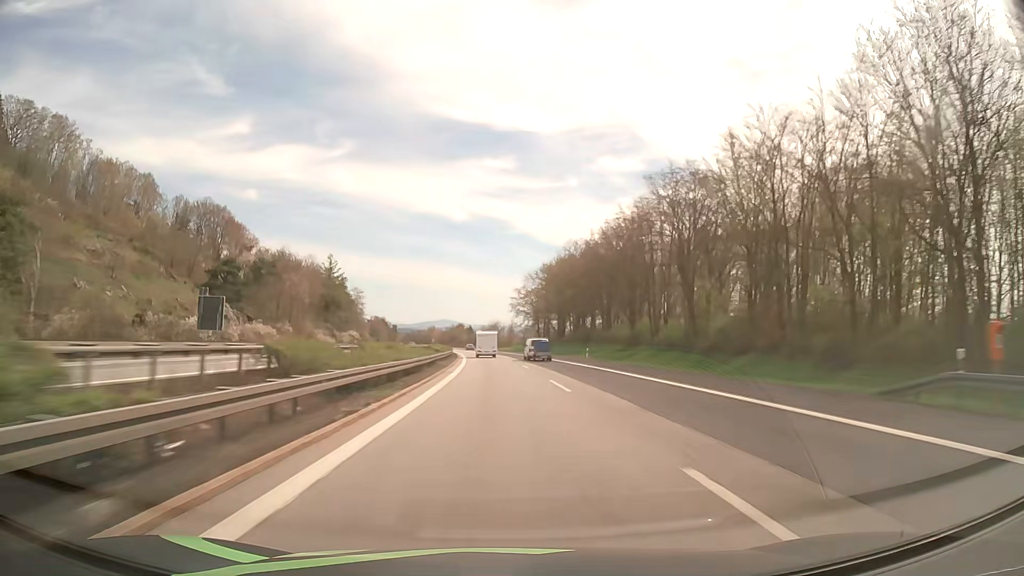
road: motorway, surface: asphalt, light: Day
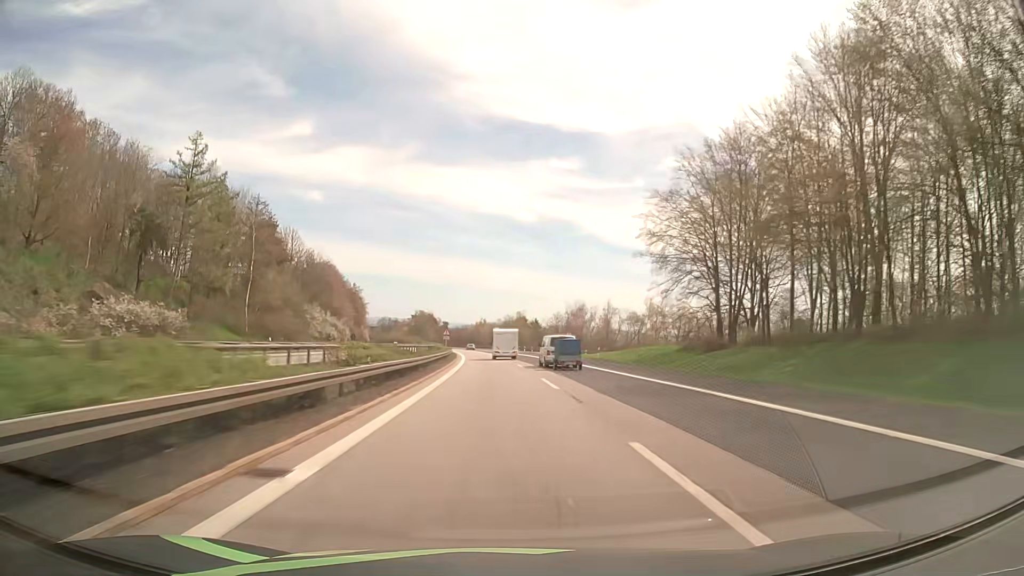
(-5.1, +106.5) m; -6°
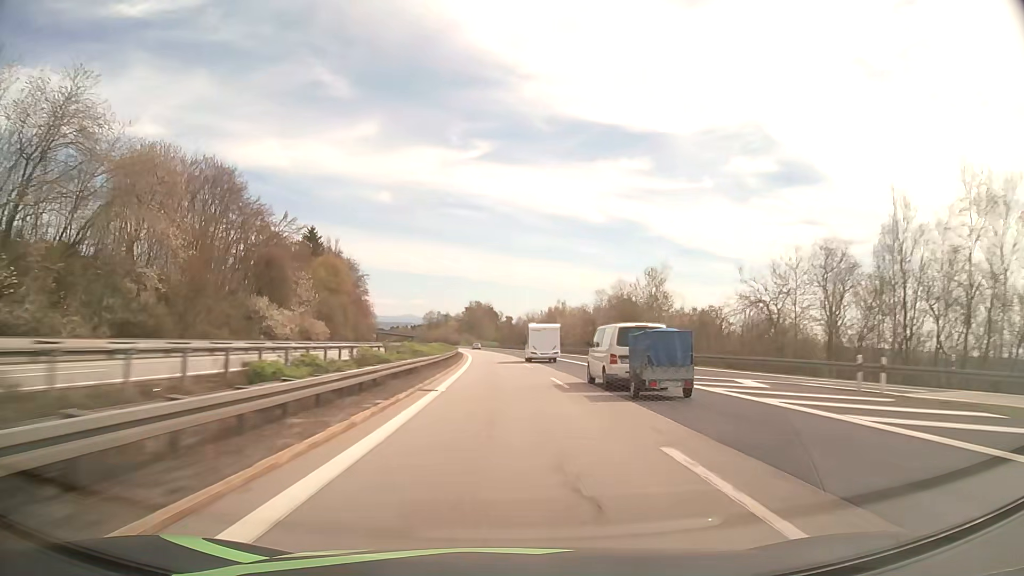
(-5.6, +107.5) m; -6°
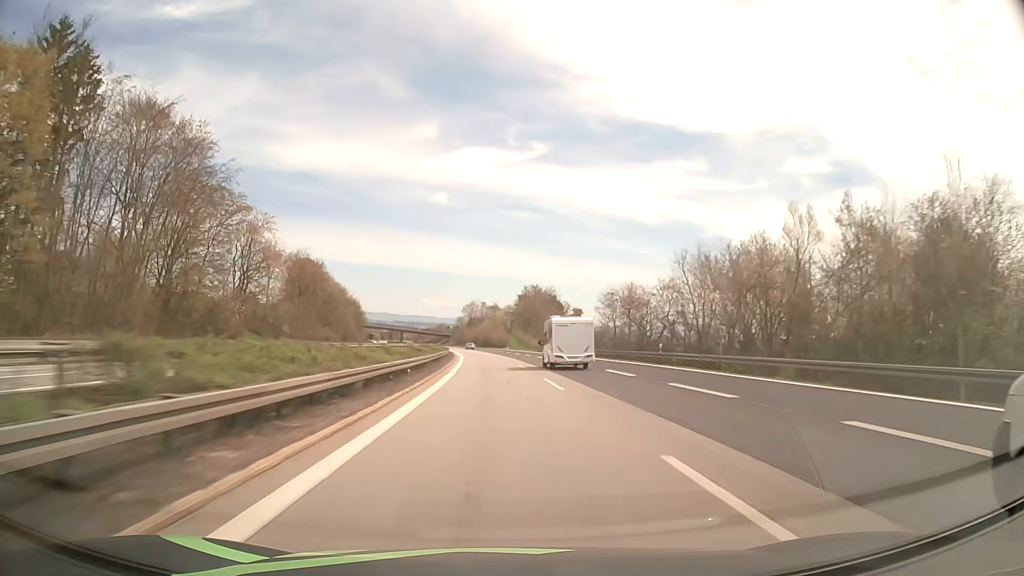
(-4.8, +108.1) m; -5°
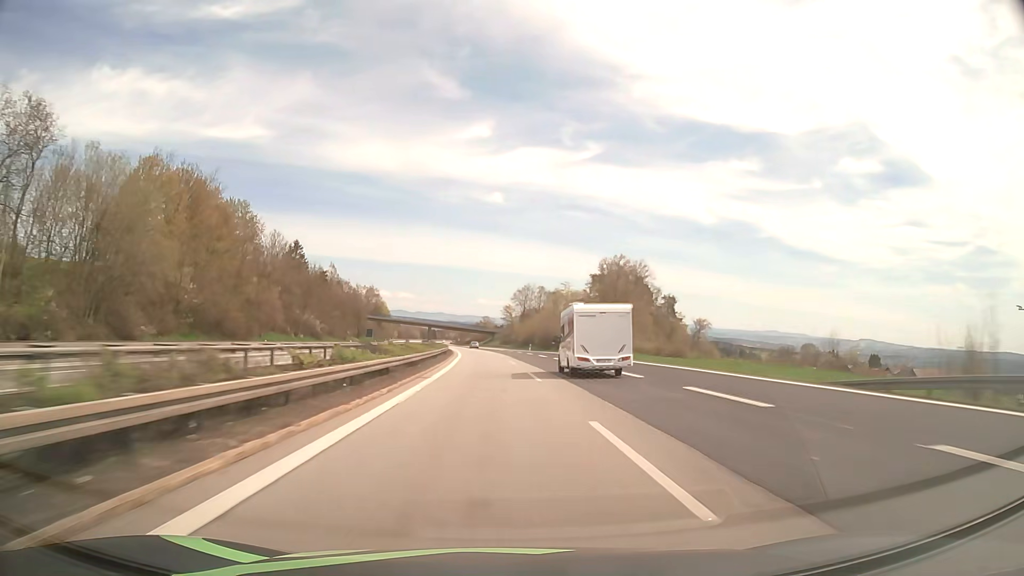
(-3.5, +86.2) m; -5°
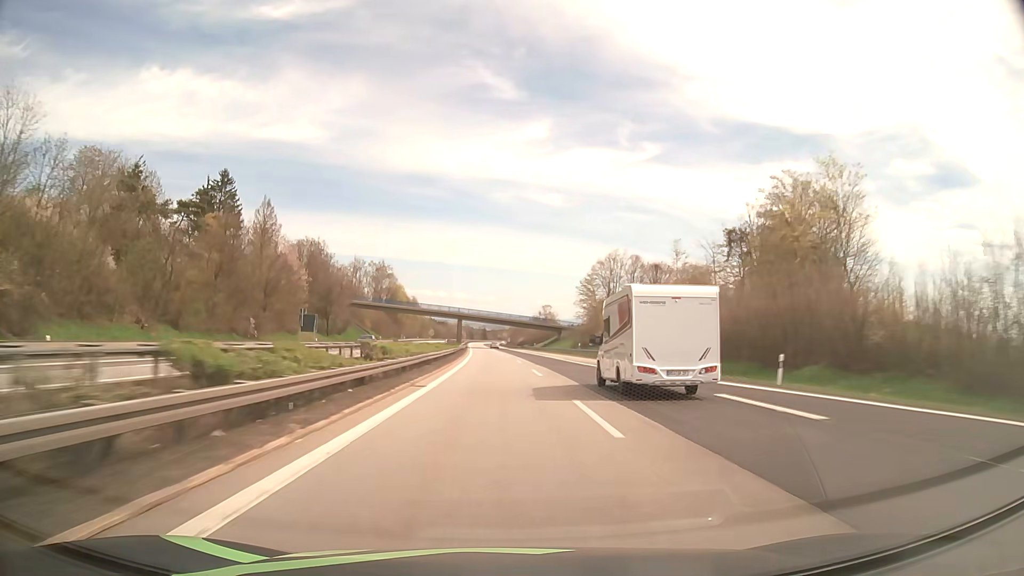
(-3.7, +85.2) m; -5°
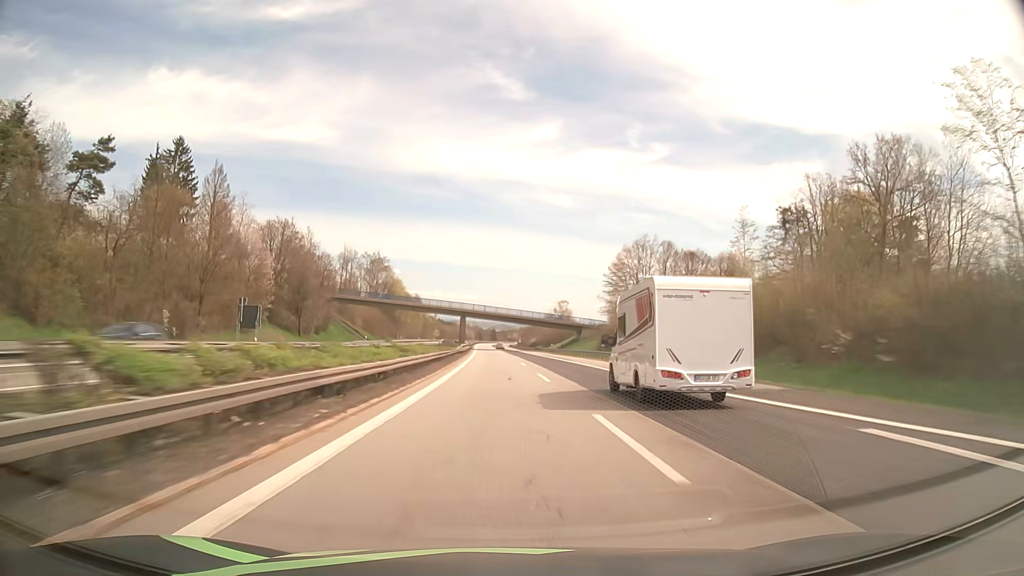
(-0.2, +21.3) m; -1°
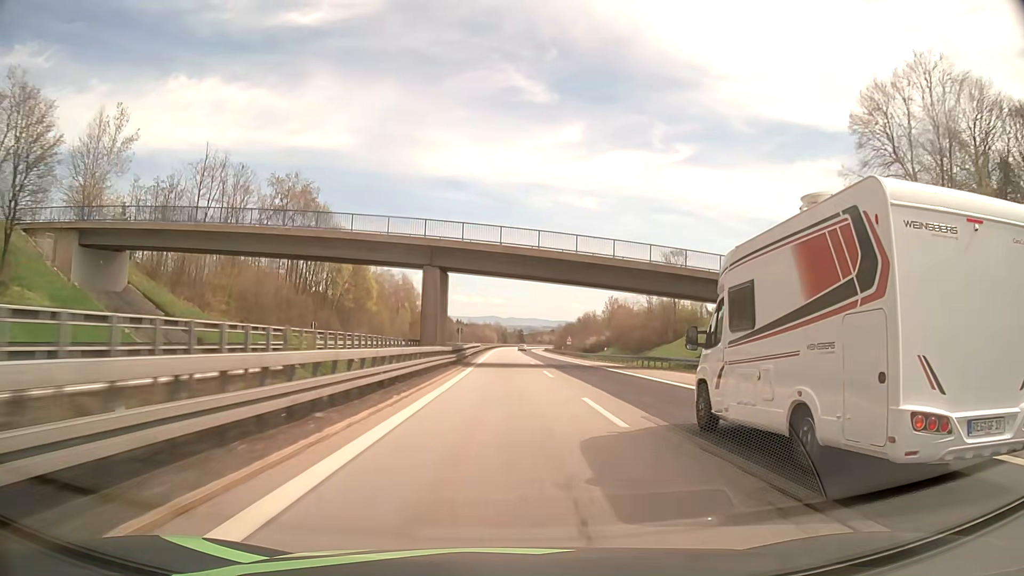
(-2.1, +85.3) m; -2°
(0, +10) (0, +20) (0, +30) (0, +40) (0, +50) (0, +60) (0, +70) (0, +80) (0, +90) (0, +100) m
